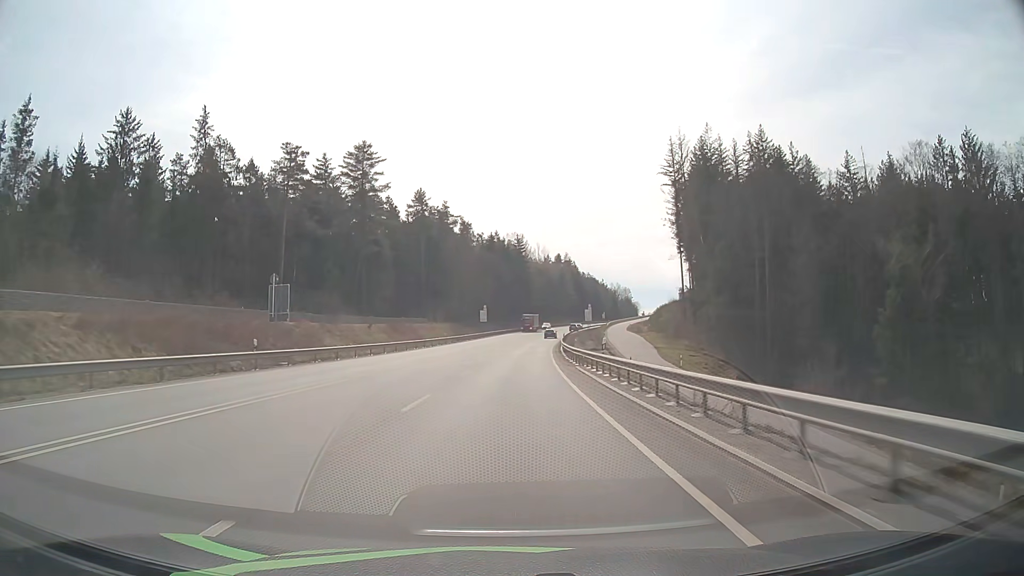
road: primary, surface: asphalt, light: Day
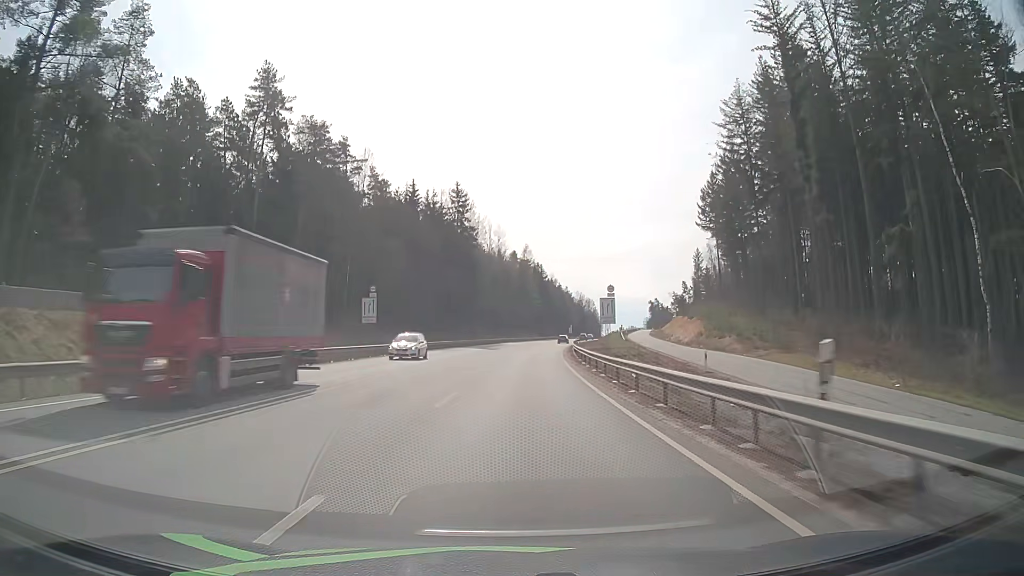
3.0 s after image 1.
(+2.8, +71.0) m; +4°
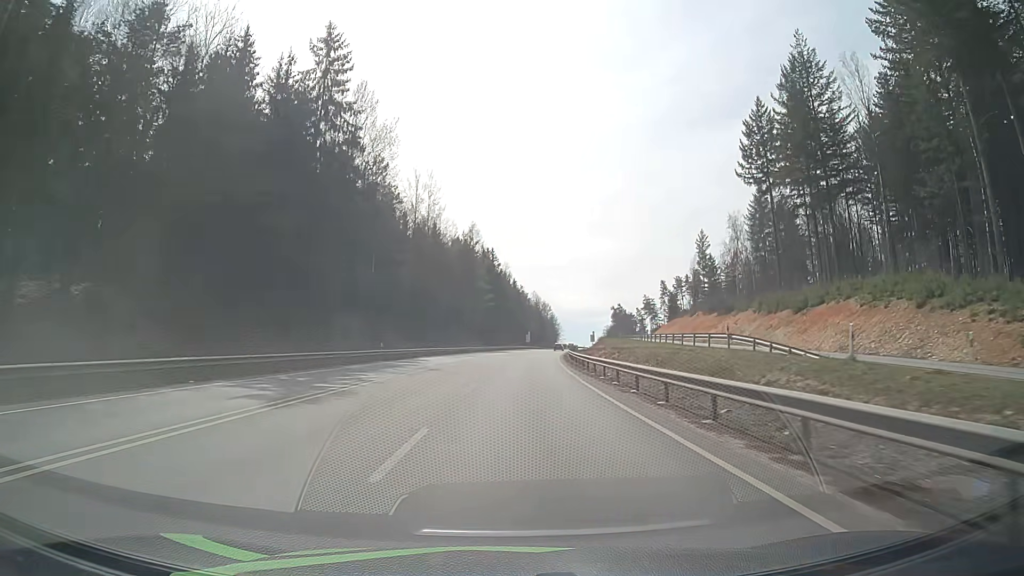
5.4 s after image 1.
(+2.1, +55.3) m; +4°
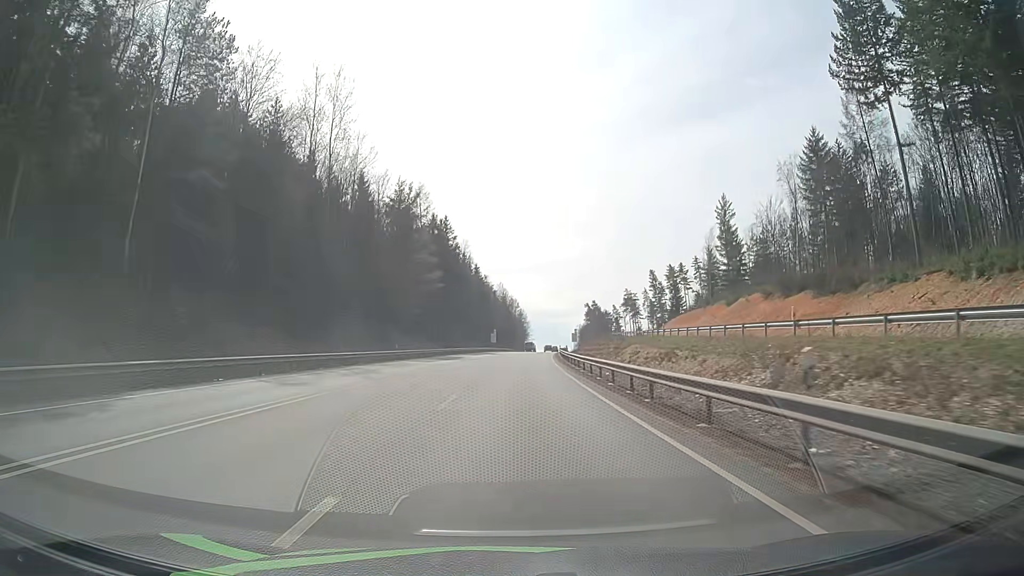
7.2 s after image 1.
(+1.4, +41.0) m; +3°
(0, +10) (0, +20) (+1, +30) (+1, +40) (+2, +50) (+2, +60) (+3, +70) (+4, +80) (+5, +90) (+6, +100) m
